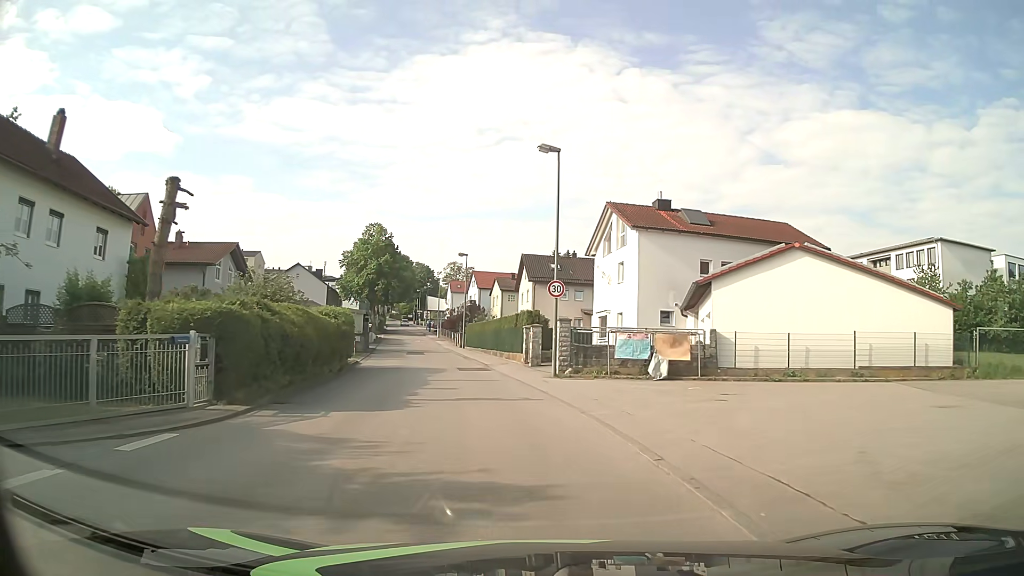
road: unclassified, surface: asphalt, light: Day
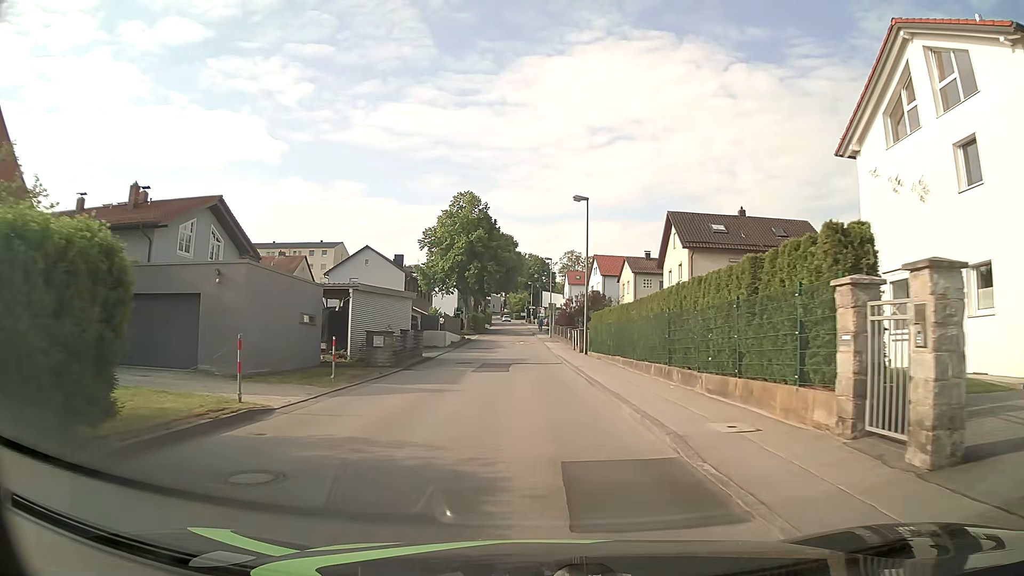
(-2.5, +23.6) m; -11°
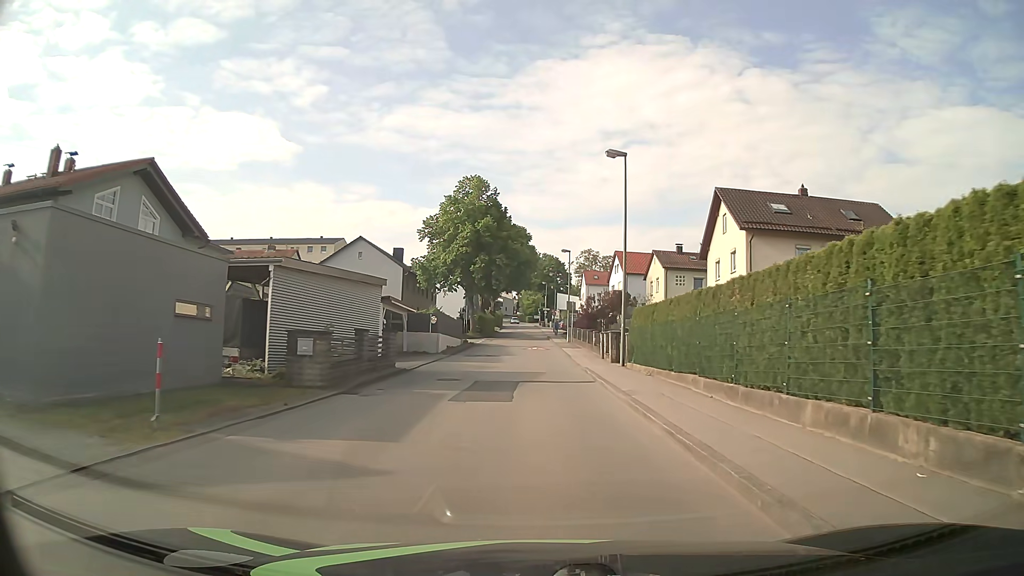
(-0.2, +9.6) m; -1°
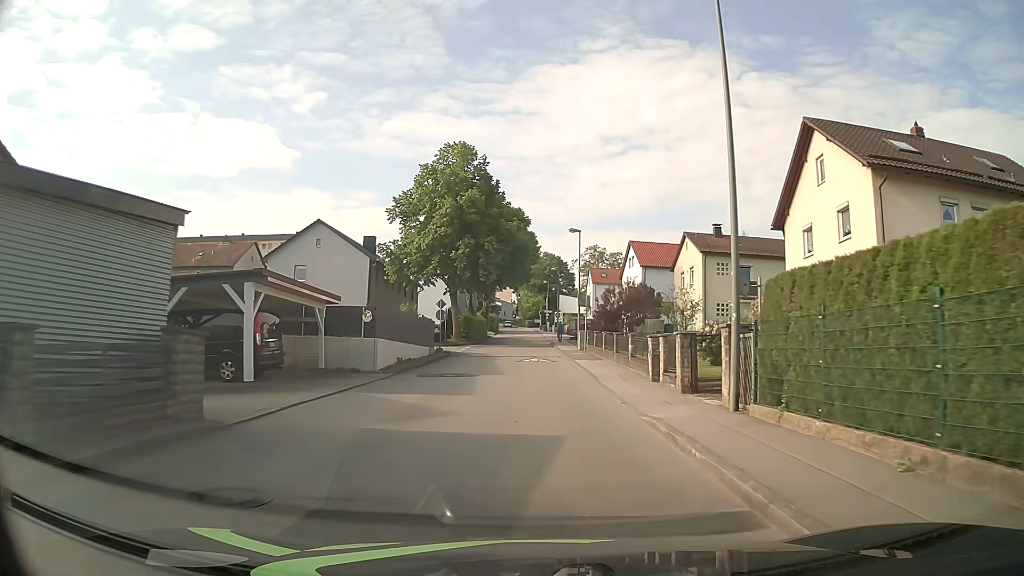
(+0.1, +14.3) m; 0°
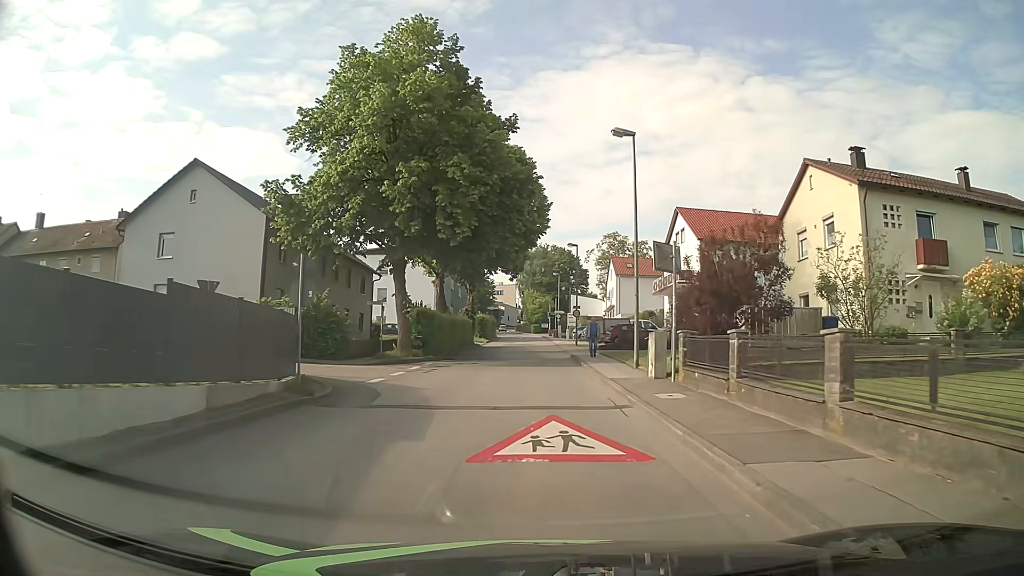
(-0.2, +23.6) m; 0°
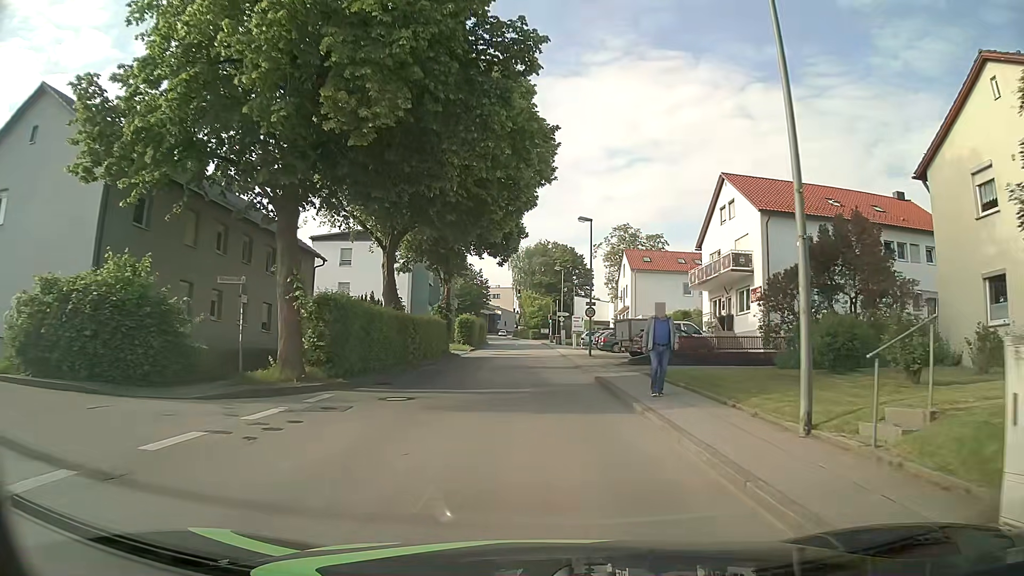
(0.0, +14.1) m; 0°
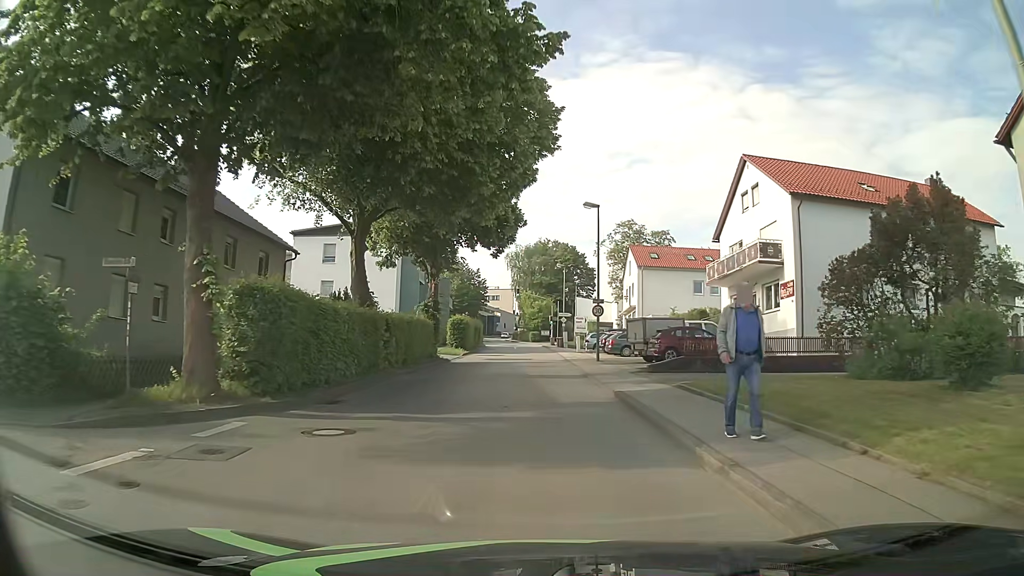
(0.0, +4.7) m; 0°
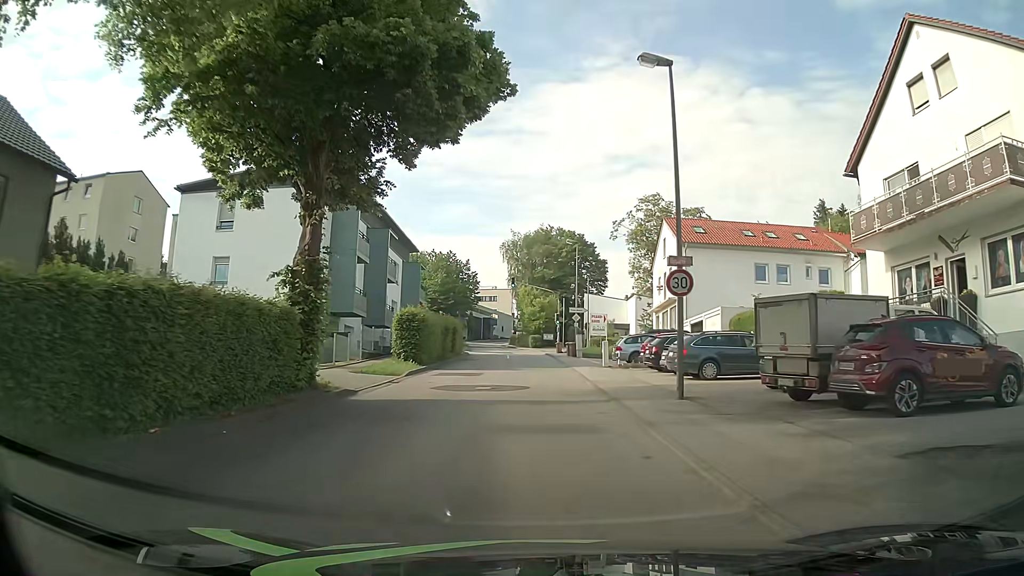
(-0.2, +18.8) m; -1°
(0, +10) (0, +20) (0, +30) (0, +40) (0, +50) (0, +60) (-1, +70) (-2, +80) (-3, +90) (-4, +100) m
